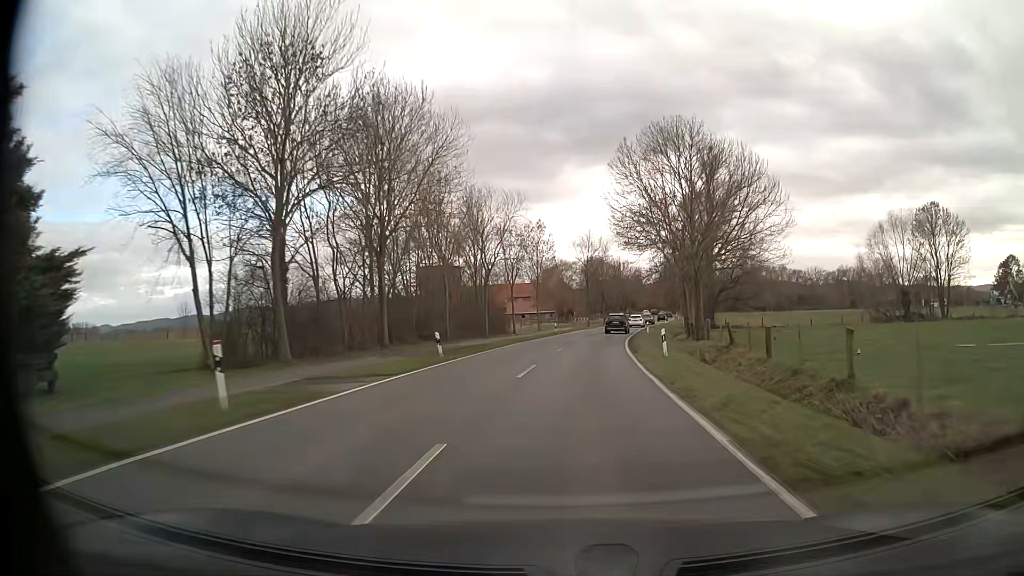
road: tertiary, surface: asphalt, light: Day
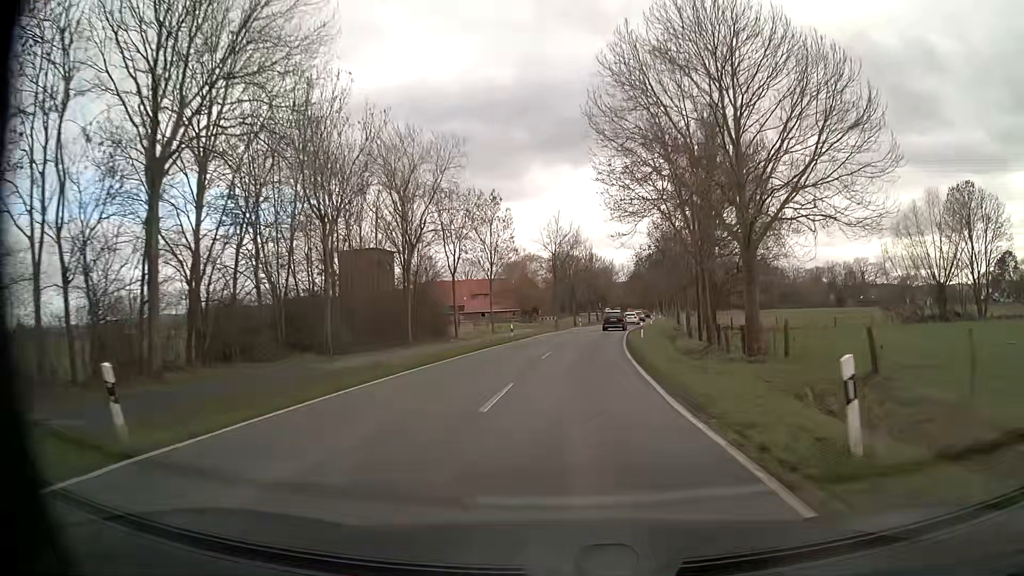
(+0.5, +17.5) m; +3°
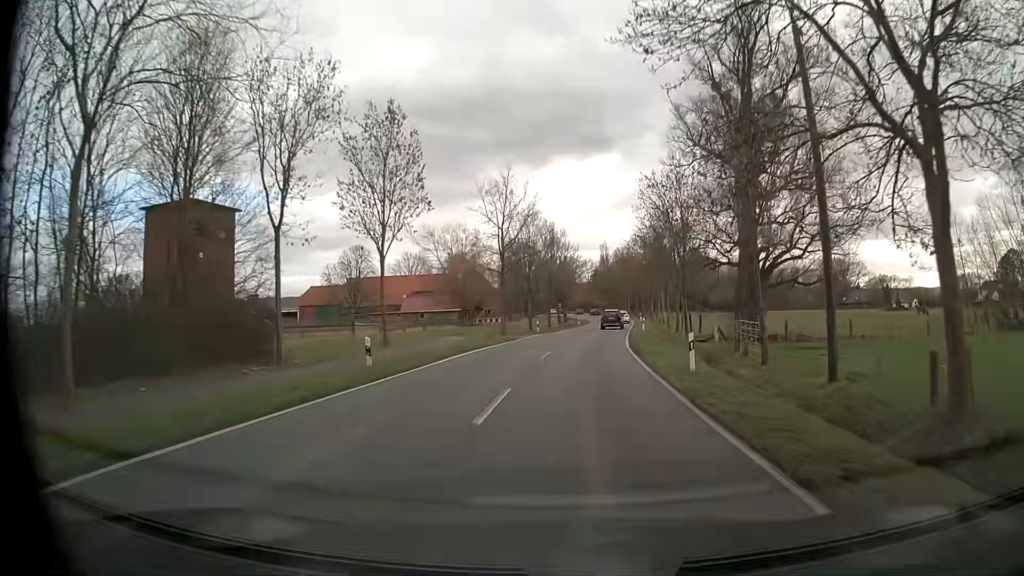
(+0.7, +25.3) m; +3°
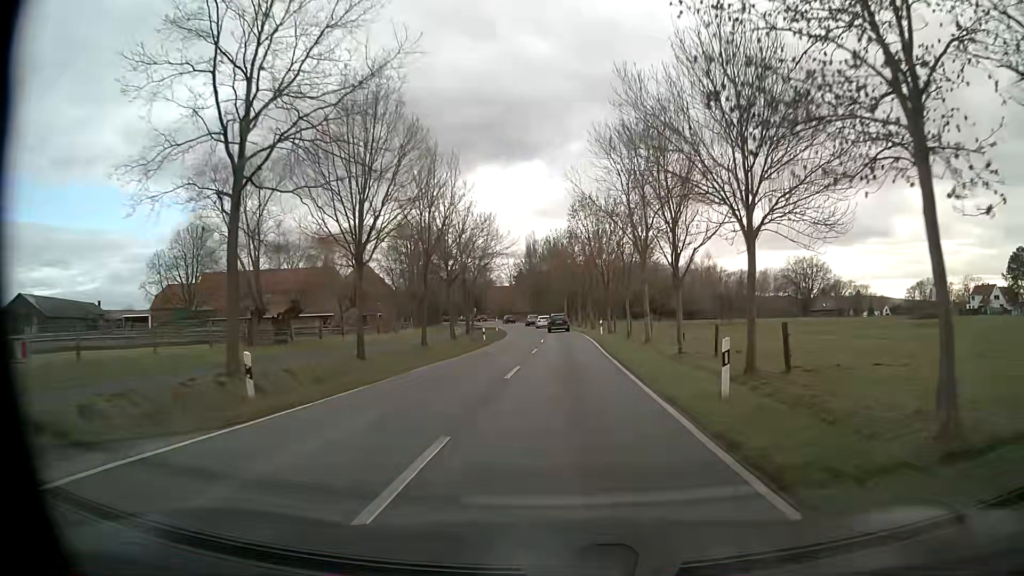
(+2.5, +40.9) m; +6°
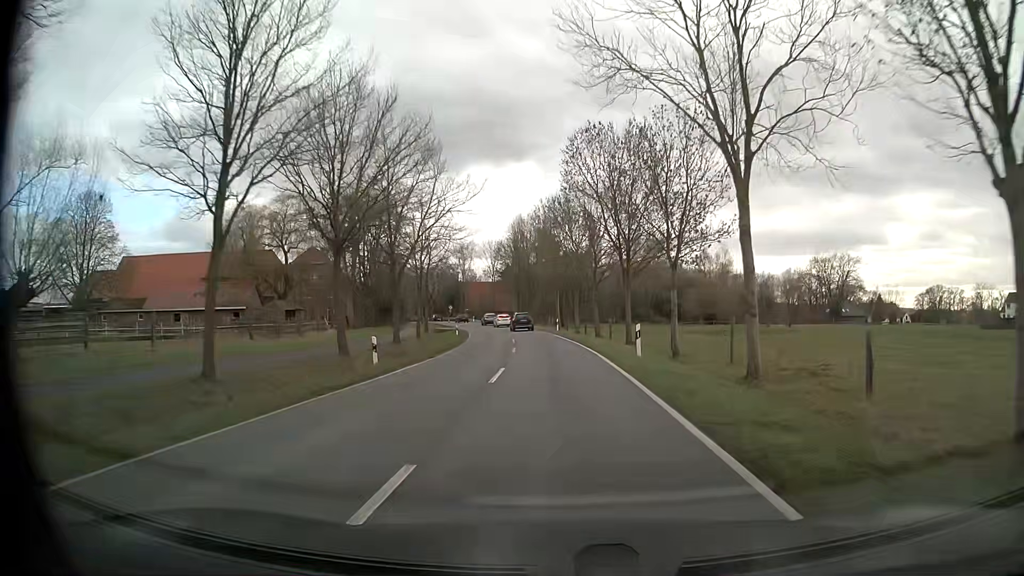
(+0.2, +25.7) m; +1°
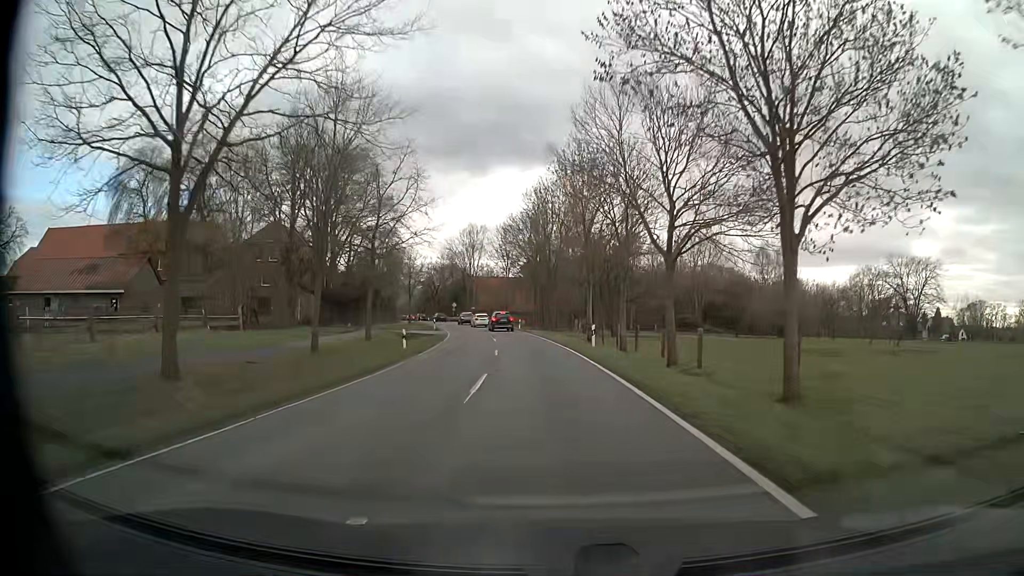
(-0.5, +25.9) m; -3°
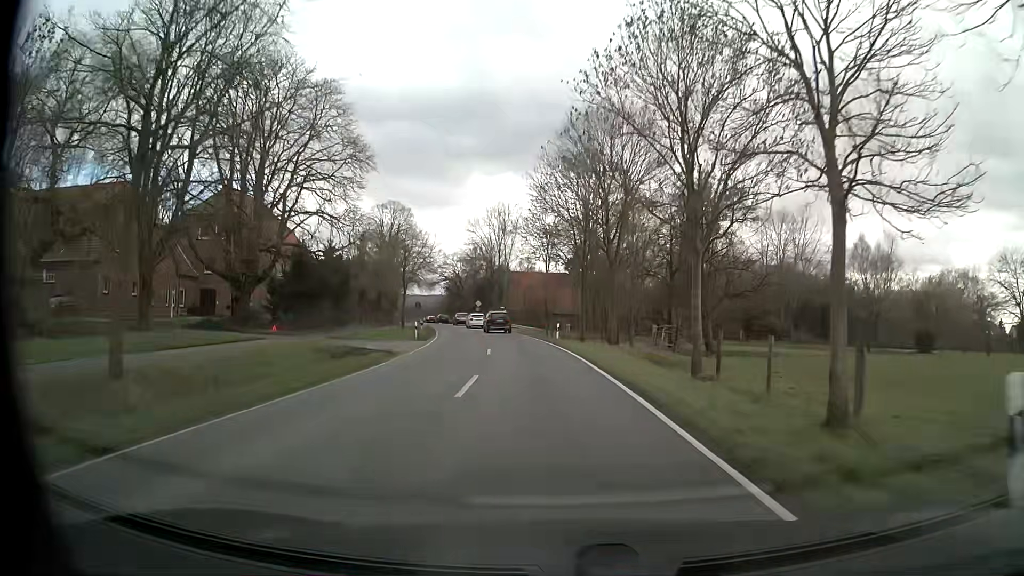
(-0.6, +25.5) m; -3°
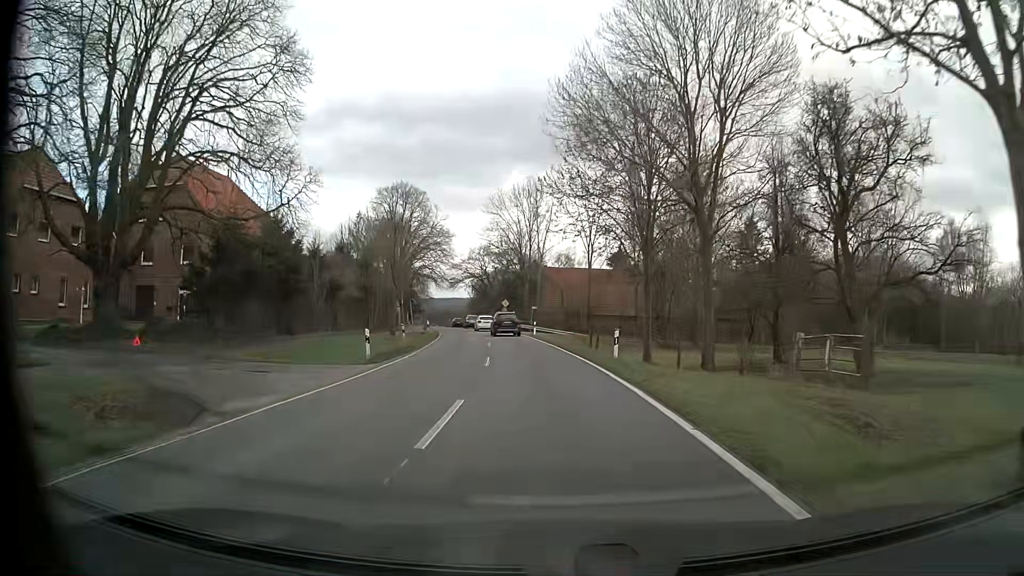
(-0.5, +16.6) m; -3°
(0, +10) (-1, +20) (-2, +30) (-3, +40) (-4, +50) (-6, +60) (-8, +69) (-10, +79) (-12, +89) (-14, +99) m
